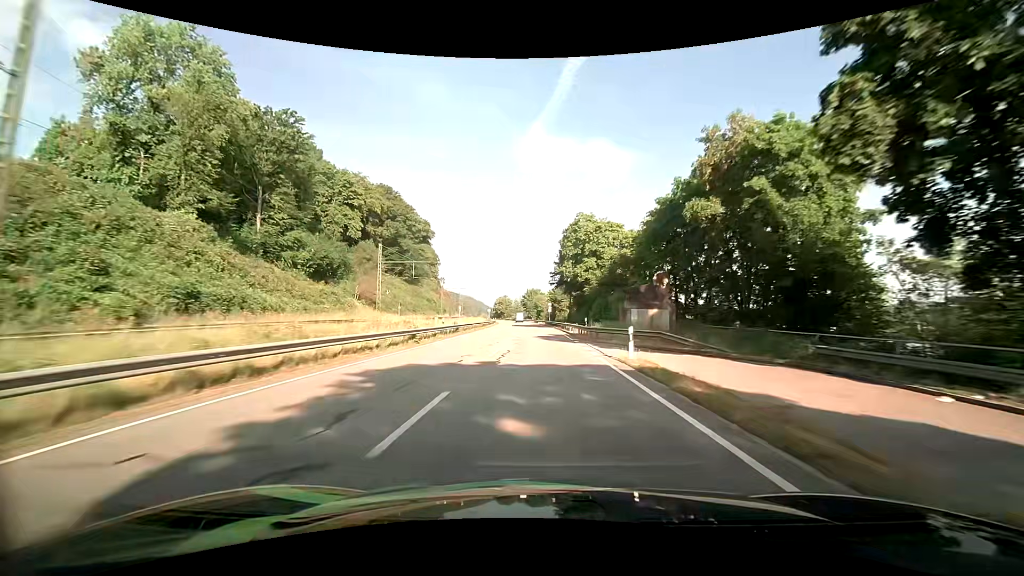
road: primary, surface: asphalt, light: Day
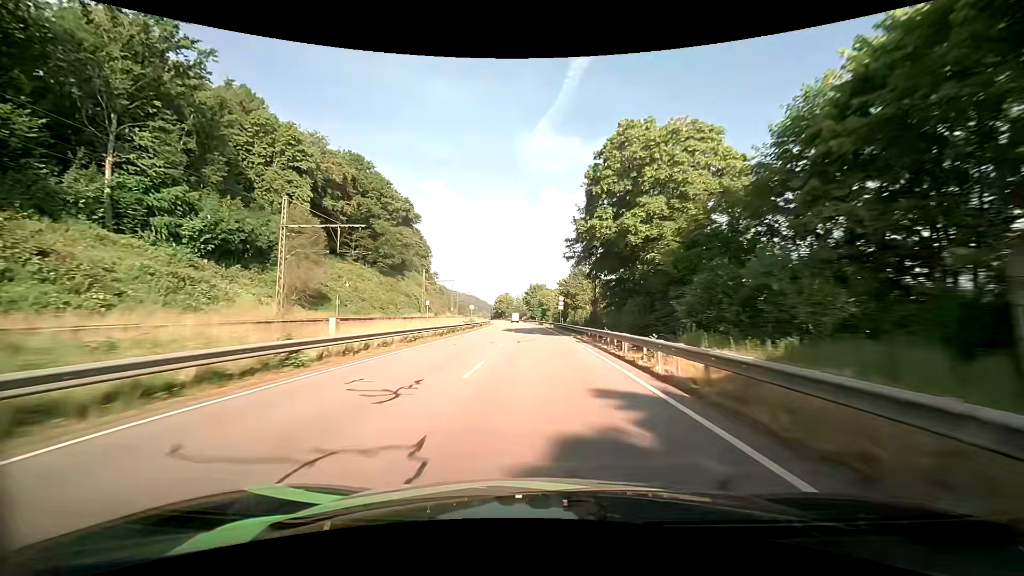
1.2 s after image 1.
(-0.2, +29.7) m; -1°
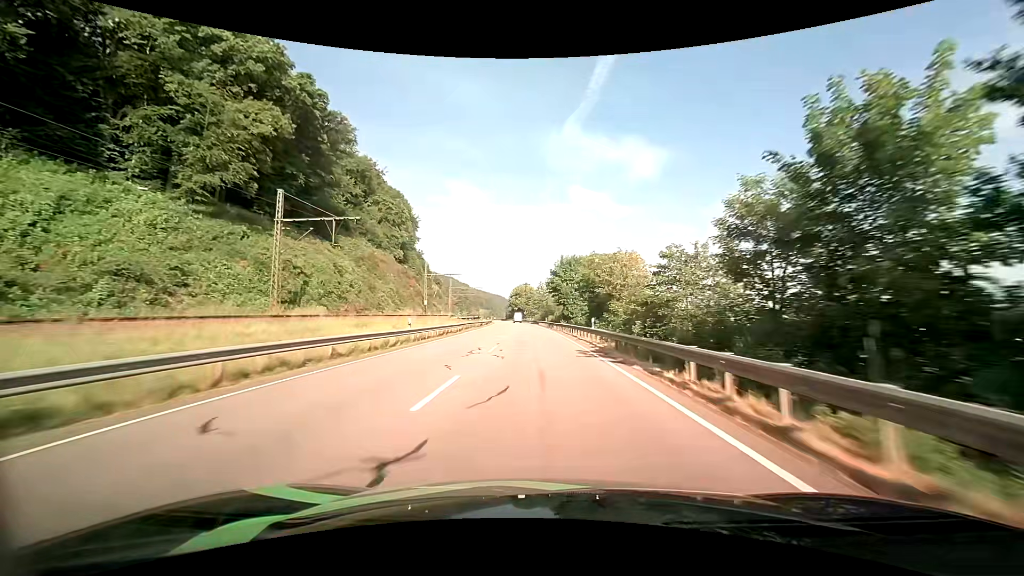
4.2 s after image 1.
(-1.9, +75.6) m; -3°
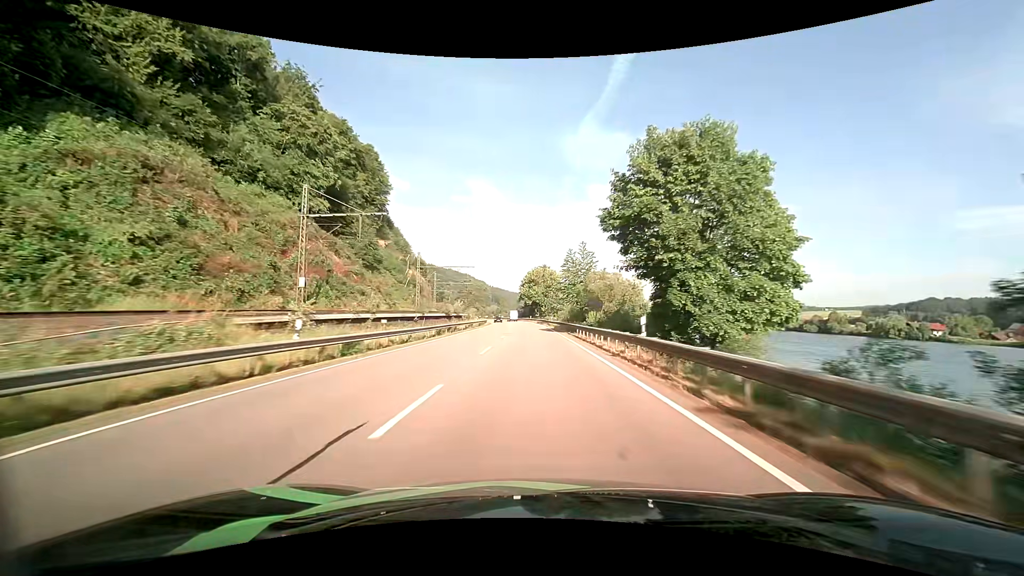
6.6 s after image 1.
(-1.4, +61.2) m; -2°
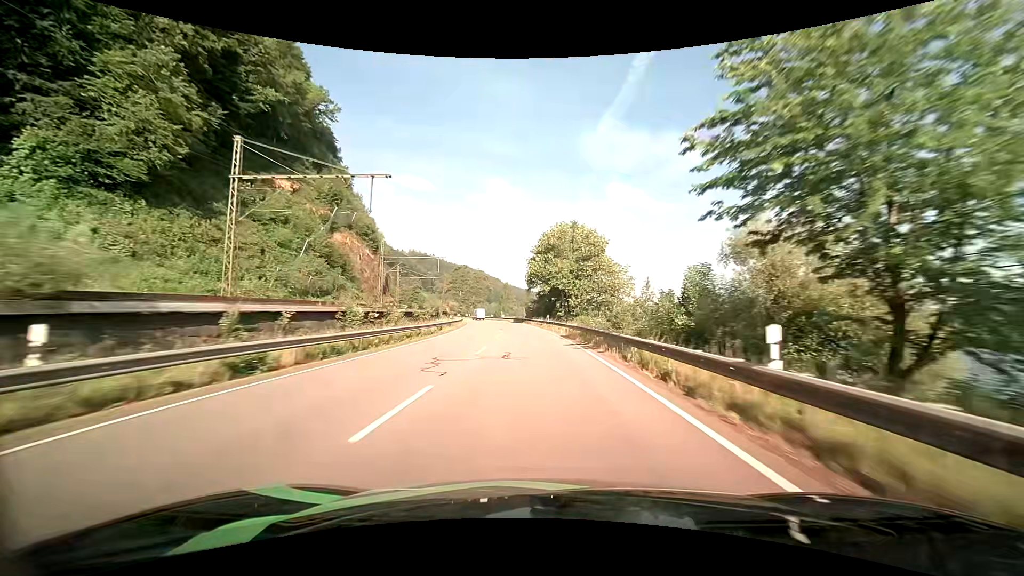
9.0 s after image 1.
(-1.1, +59.7) m; -2°
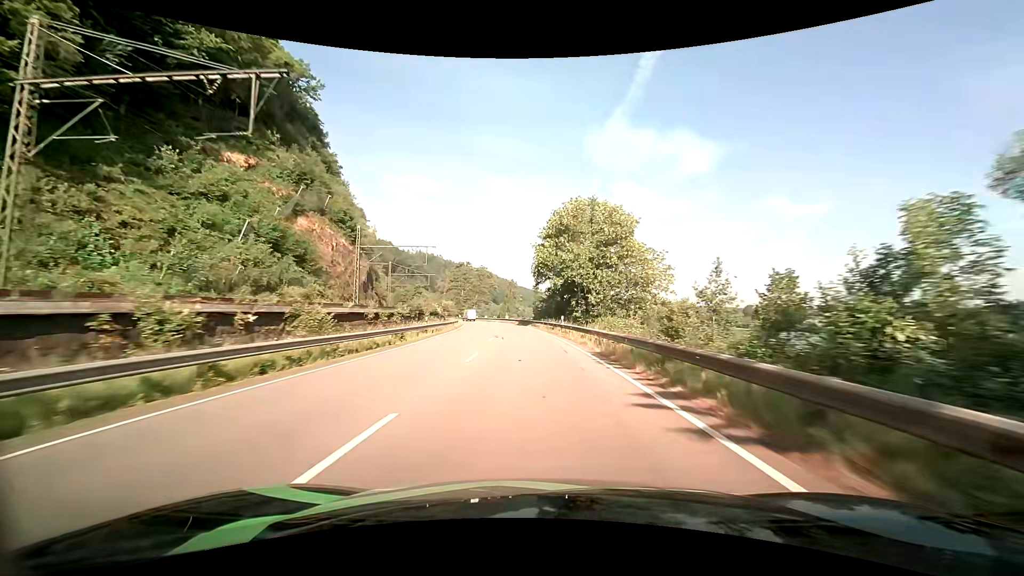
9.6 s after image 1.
(-0.1, +14.5) m; -1°
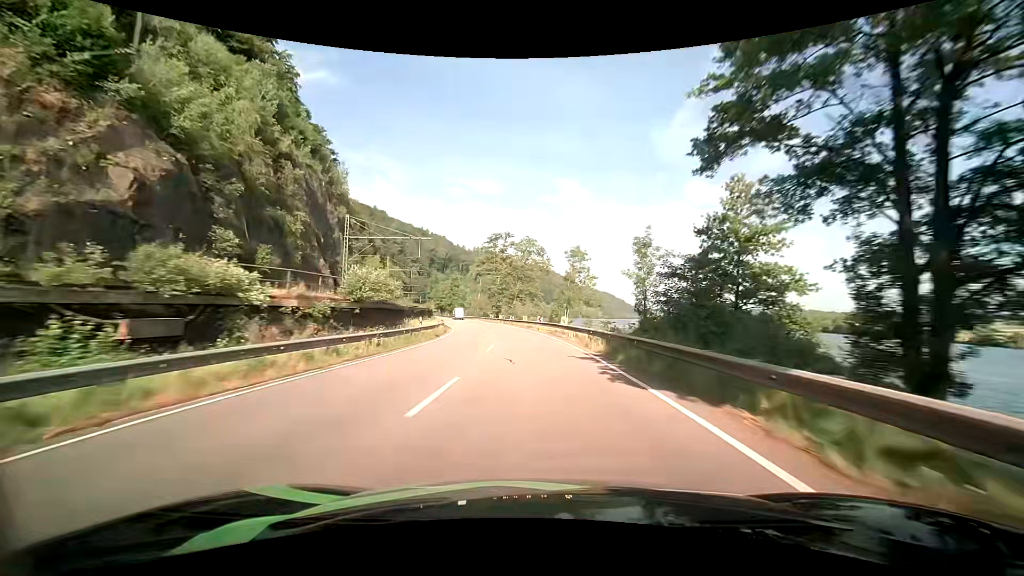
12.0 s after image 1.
(-3.0, +55.5) m; -7°
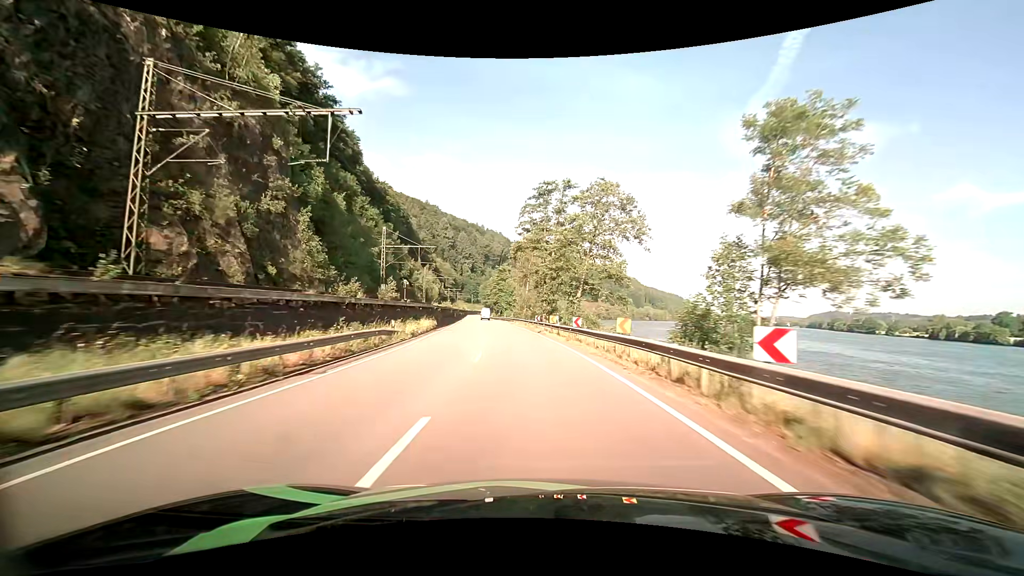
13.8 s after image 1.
(-2.2, +39.9) m; -7°
(0, +10) (-1, +20) (-2, +30) (-3, +40) (-4, +50) (-5, +60) (-7, +70) (-8, +80) (-9, +89) (-11, +99) m
